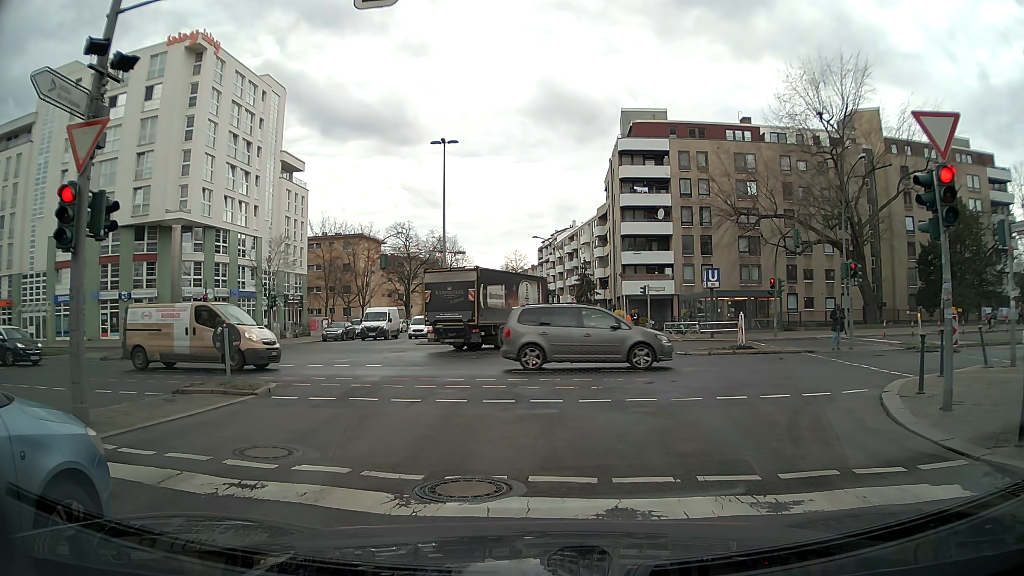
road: tertiary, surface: asphalt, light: Day
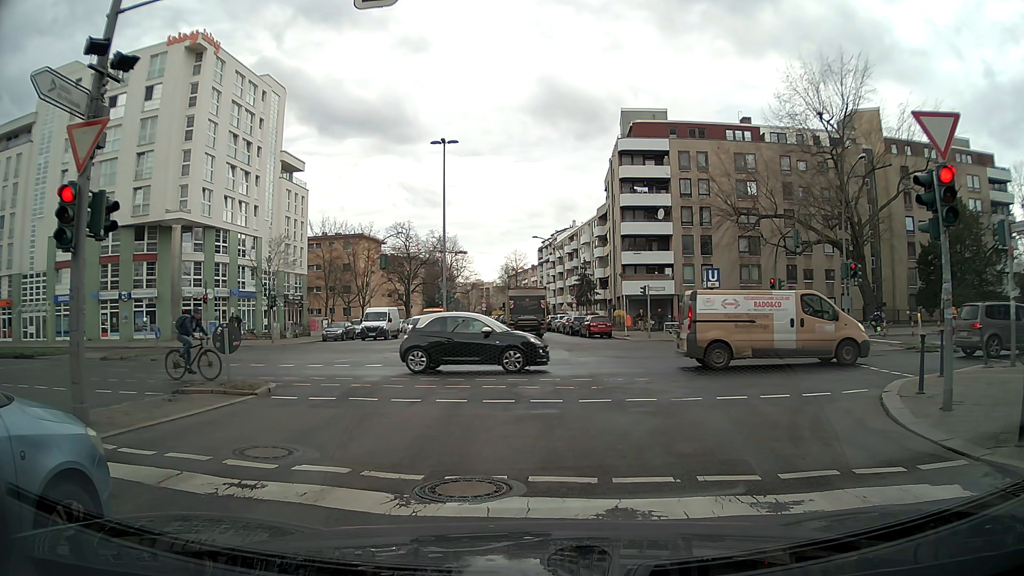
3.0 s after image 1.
(0.0, 0.0) m; 0°
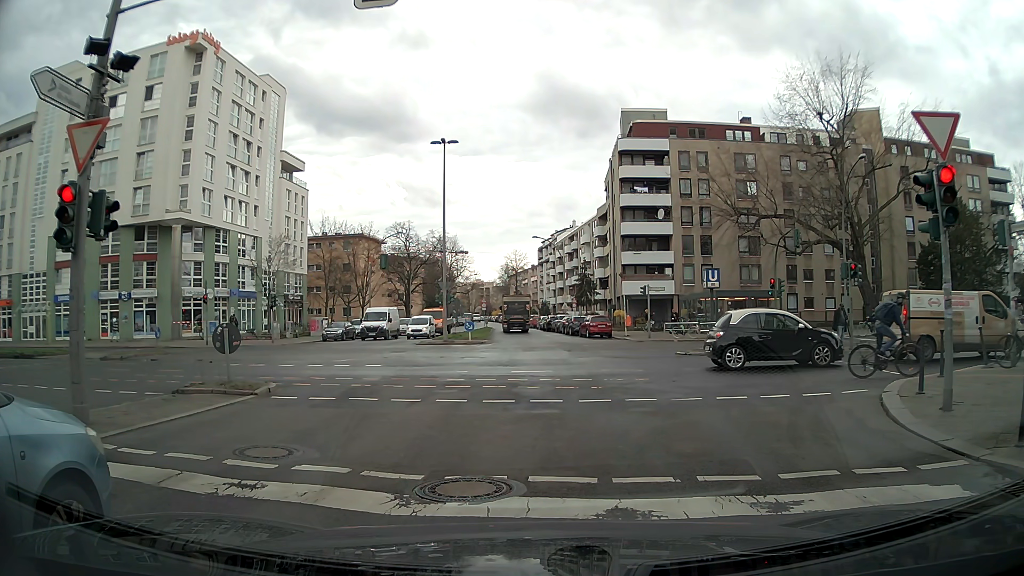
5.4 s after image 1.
(0.0, 0.0) m; 0°
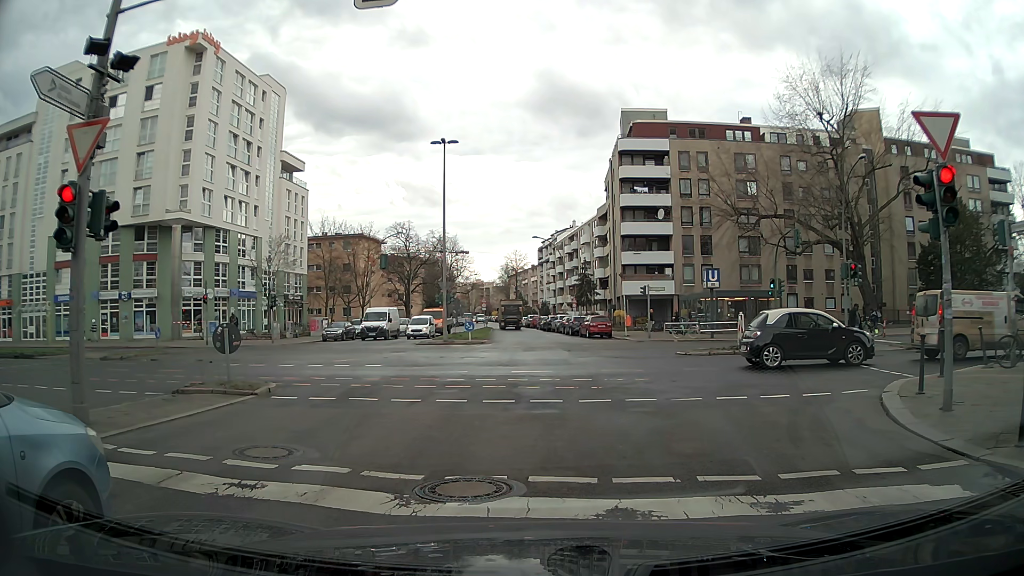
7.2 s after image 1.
(0.0, 0.0) m; 0°
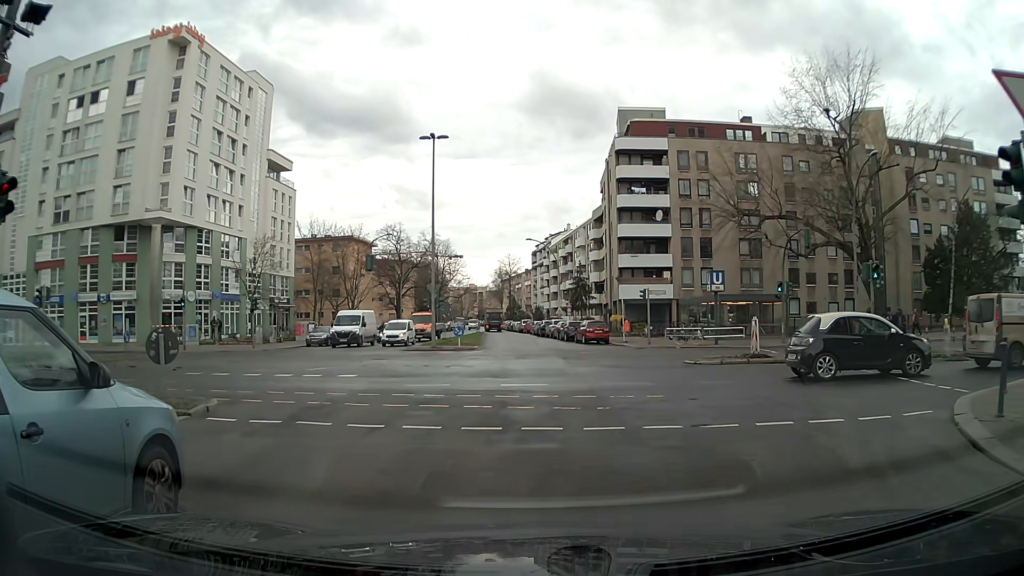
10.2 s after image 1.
(+0.1, +2.6) m; +2°
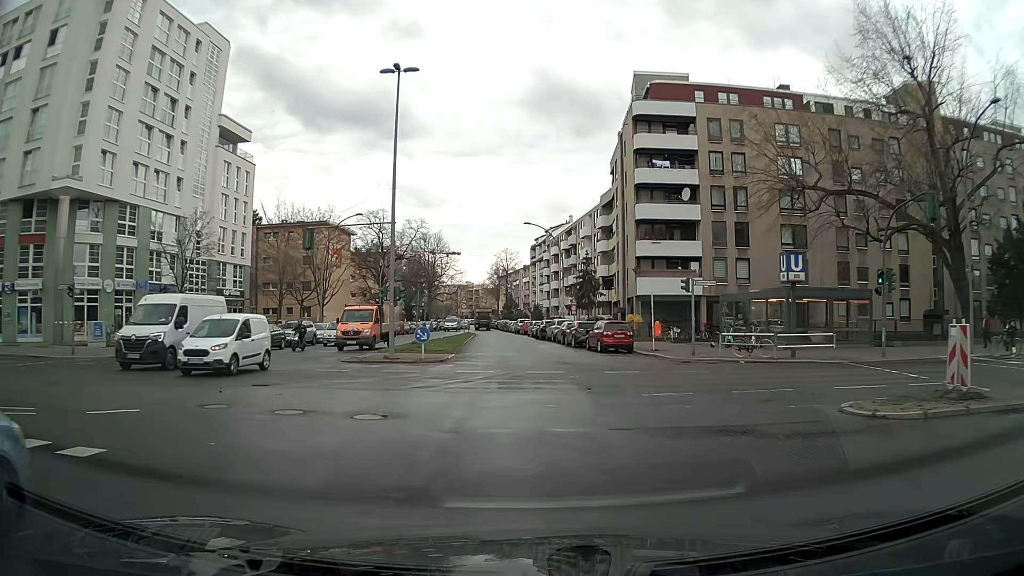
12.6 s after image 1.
(+0.2, +12.1) m; +1°
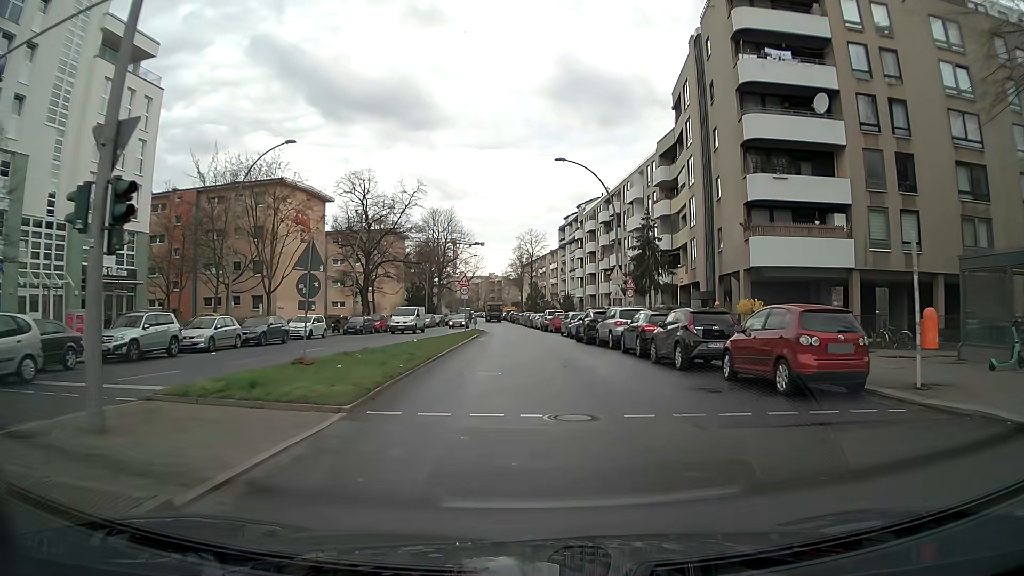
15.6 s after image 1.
(-0.5, +22.3) m; -2°
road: residential
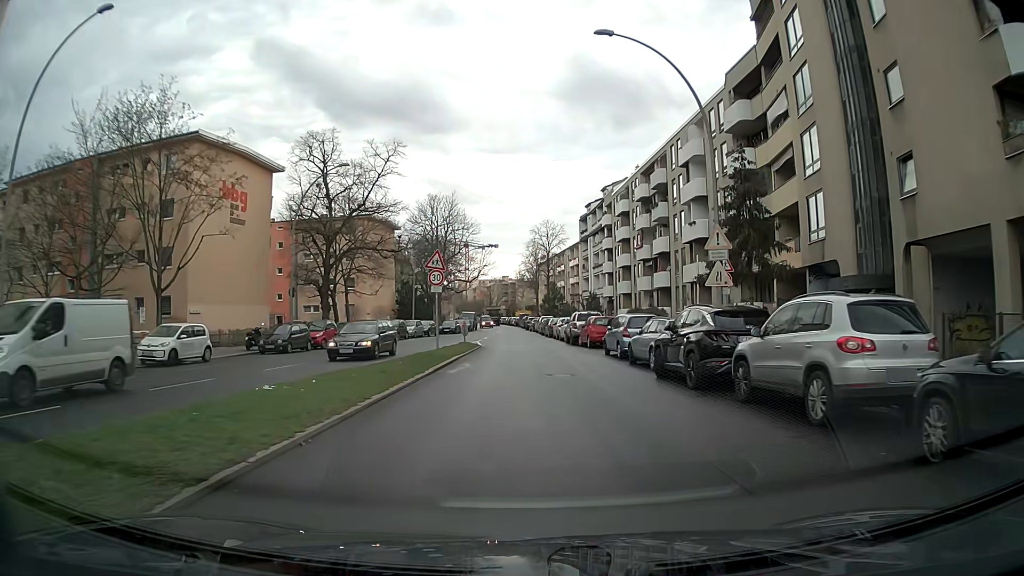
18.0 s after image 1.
(-0.2, +18.6) m; -1°
(0, +10) (0, +20) (0, +30) (-1, +40) (-1, +50) (-2, +60) (-2, +70) (-3, +80) (-3, +90) (-4, +100) m
